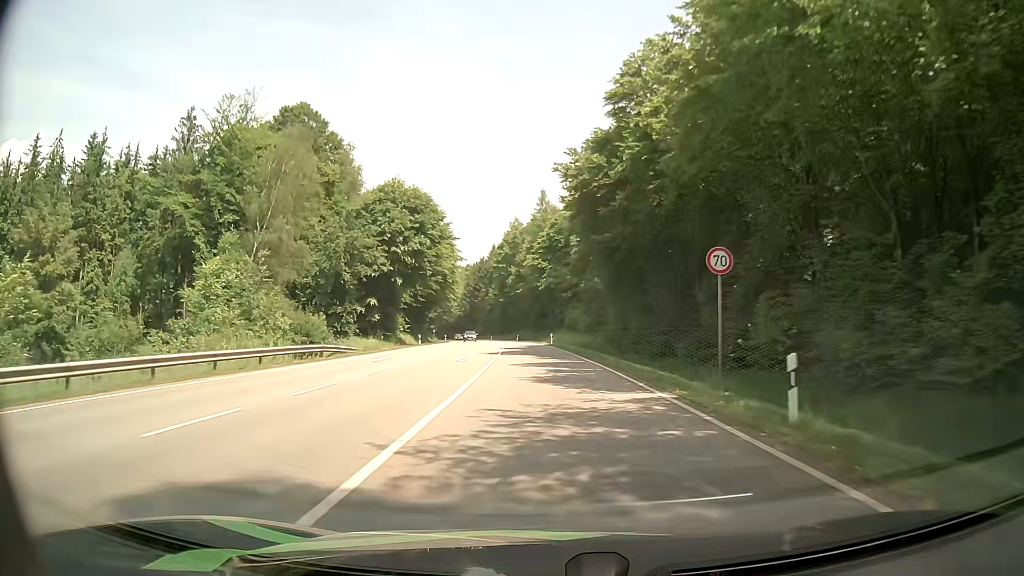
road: secondary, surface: asphalt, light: Day
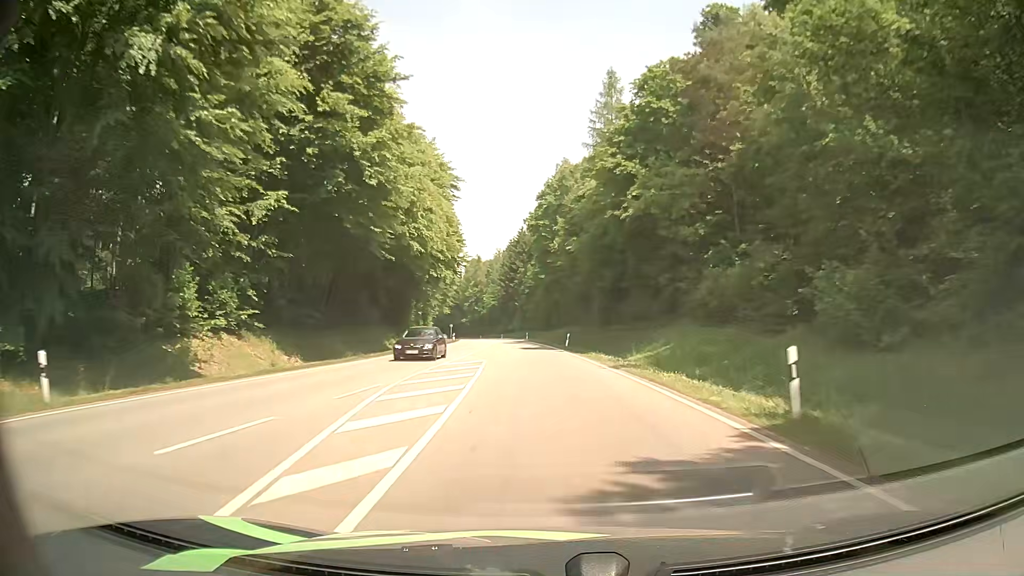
(-2.4, +54.8) m; -4°
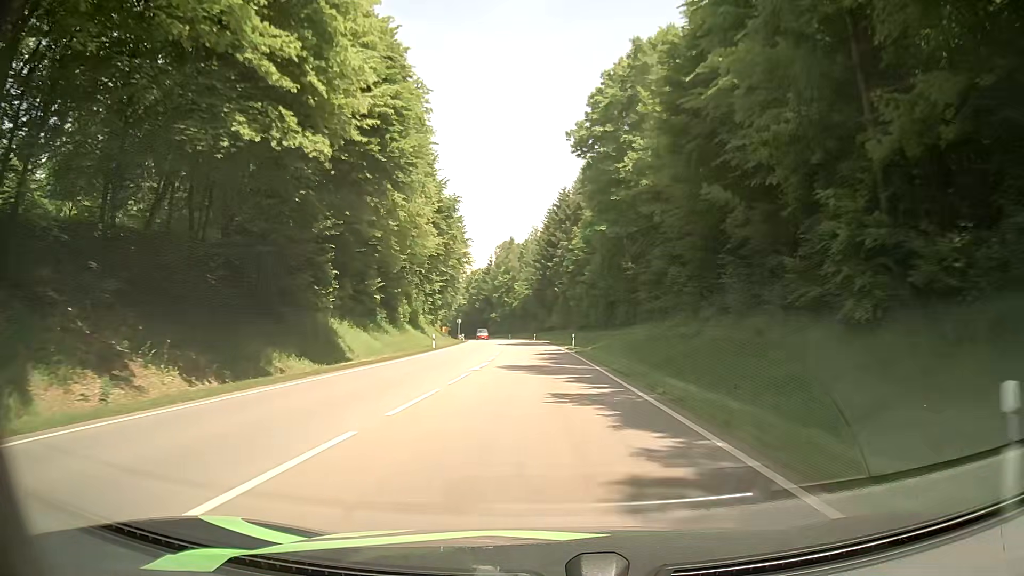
(-1.8, +44.8) m; -4°
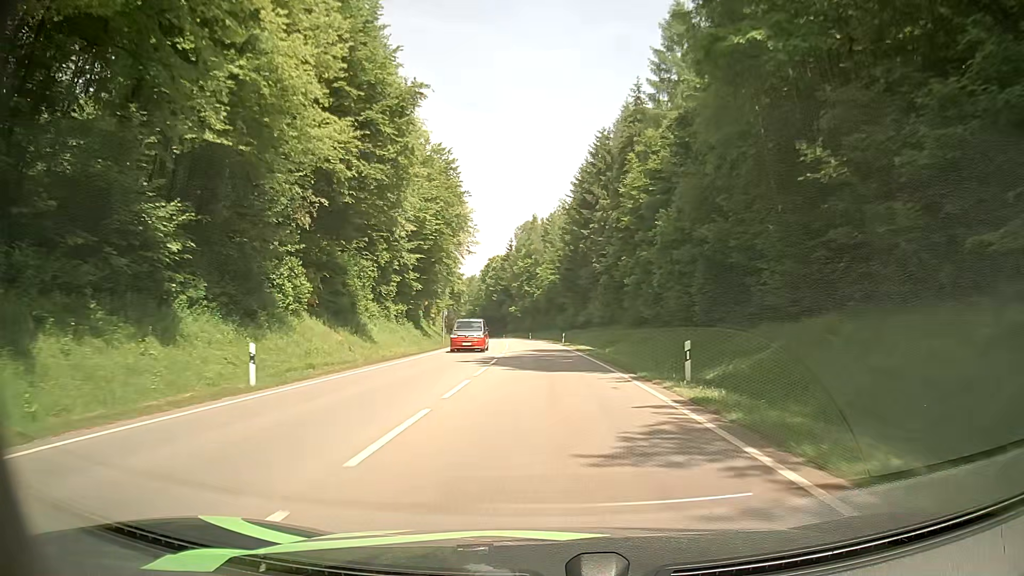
(-0.7, +34.1) m; -2°
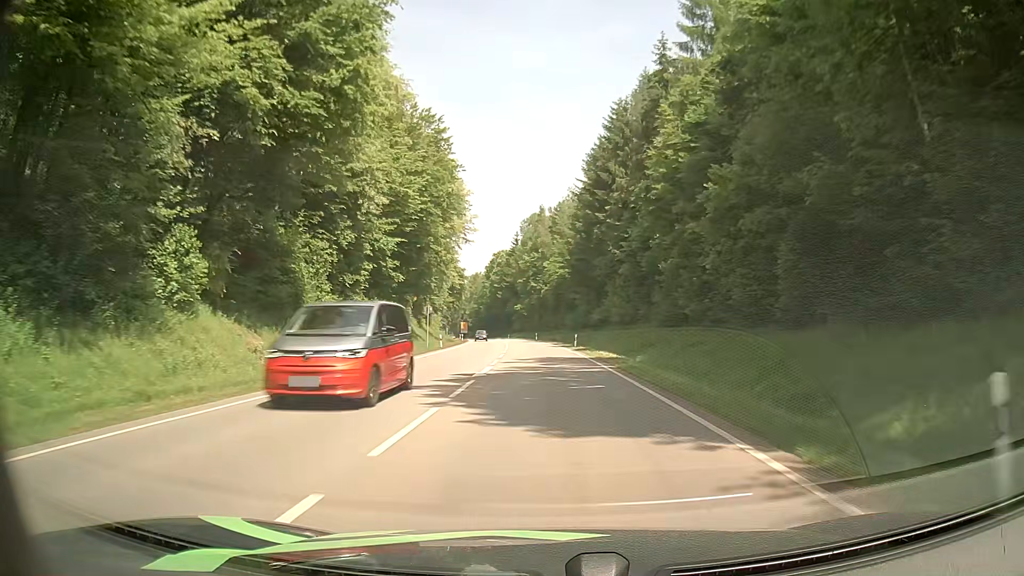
(-0.1, +11.4) m; -1°
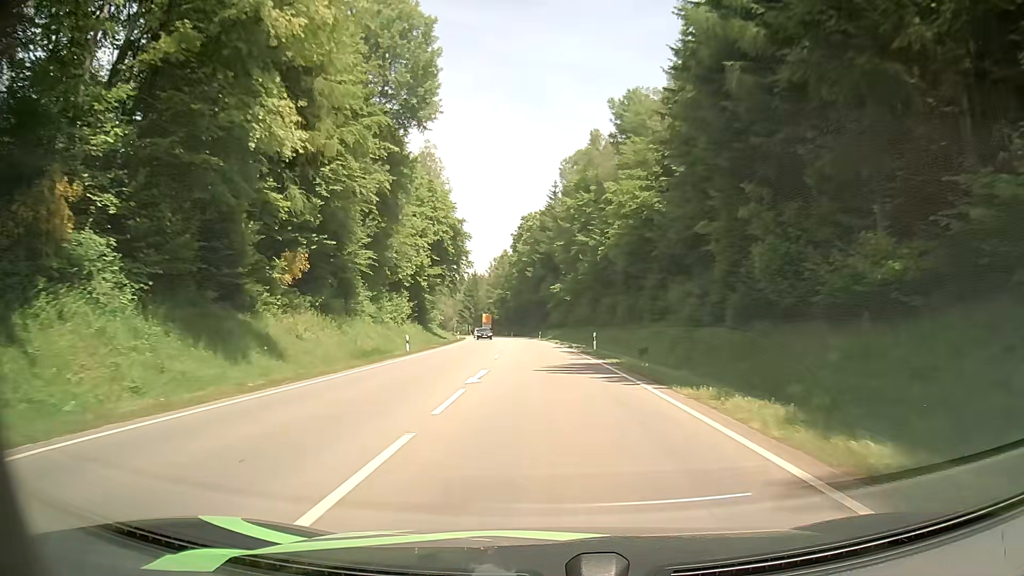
(-1.6, +57.2) m; -3°
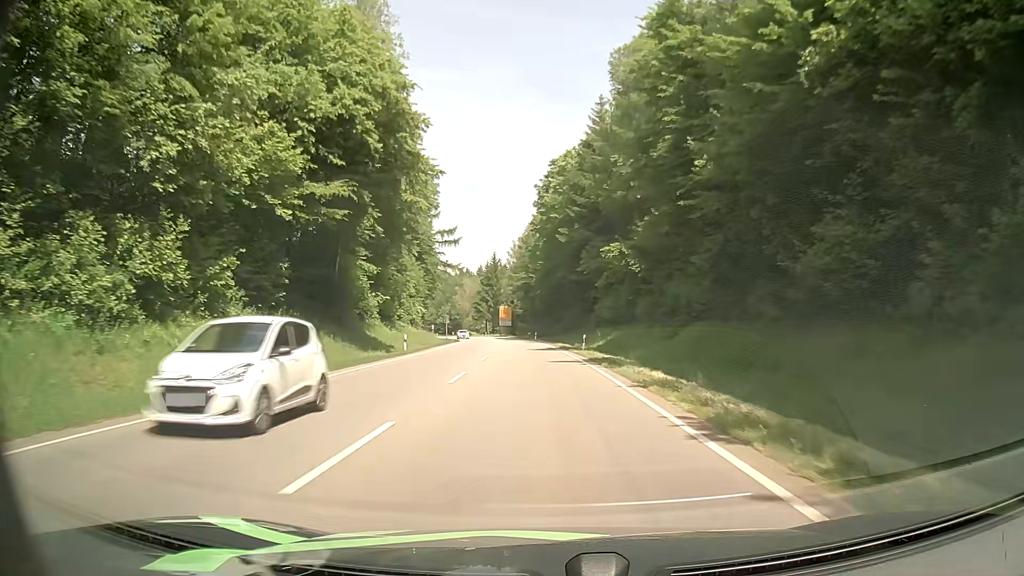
(-1.2, +46.0) m; -3°
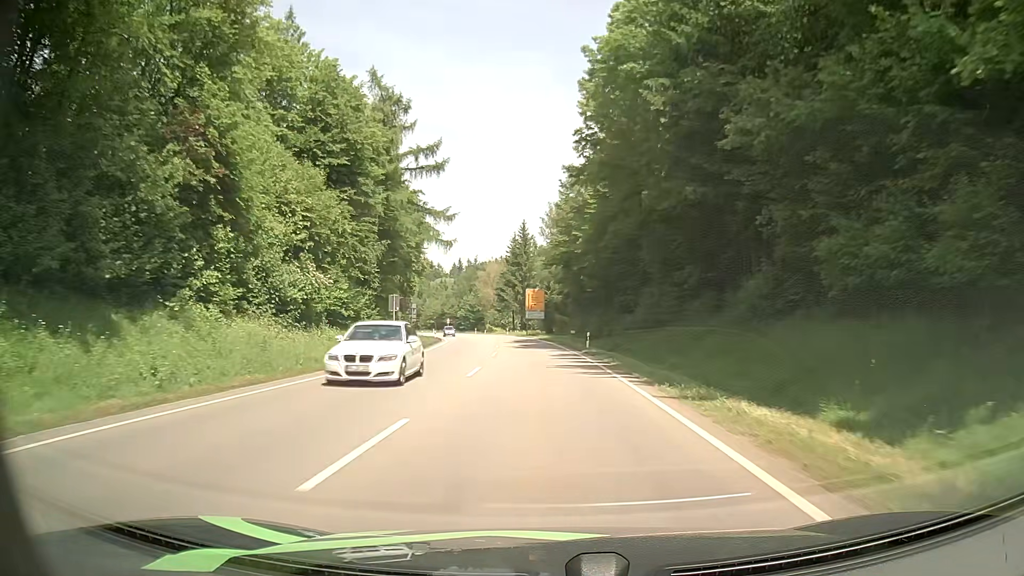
(-1.3, +45.0) m; -3°
(0, +10) (0, +20) (-1, +30) (-1, +40) (-2, +50) (-3, +60) (-4, +70) (-6, +80) (-7, +90) (-9, +99) m
